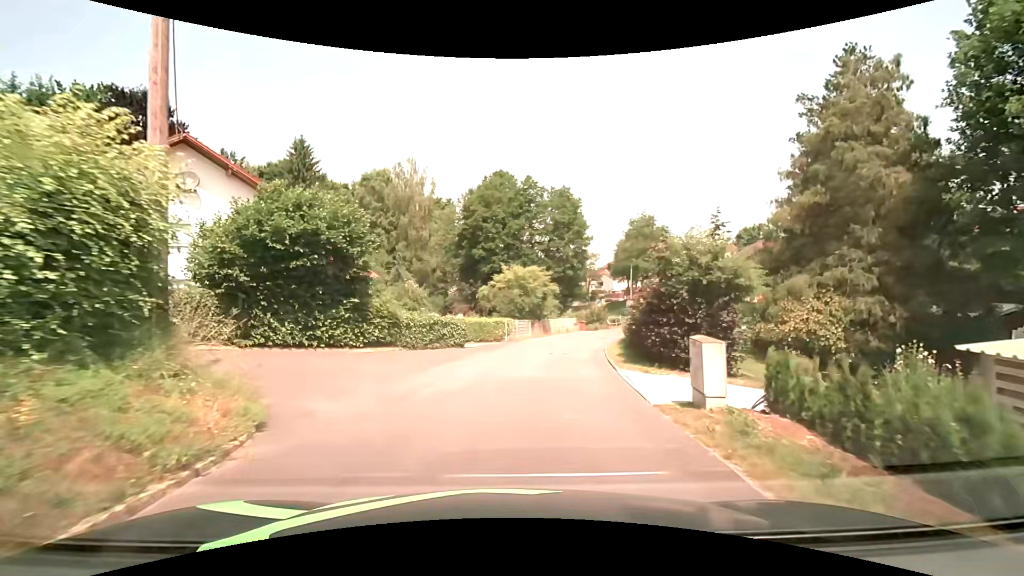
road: residential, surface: asphalt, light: Day
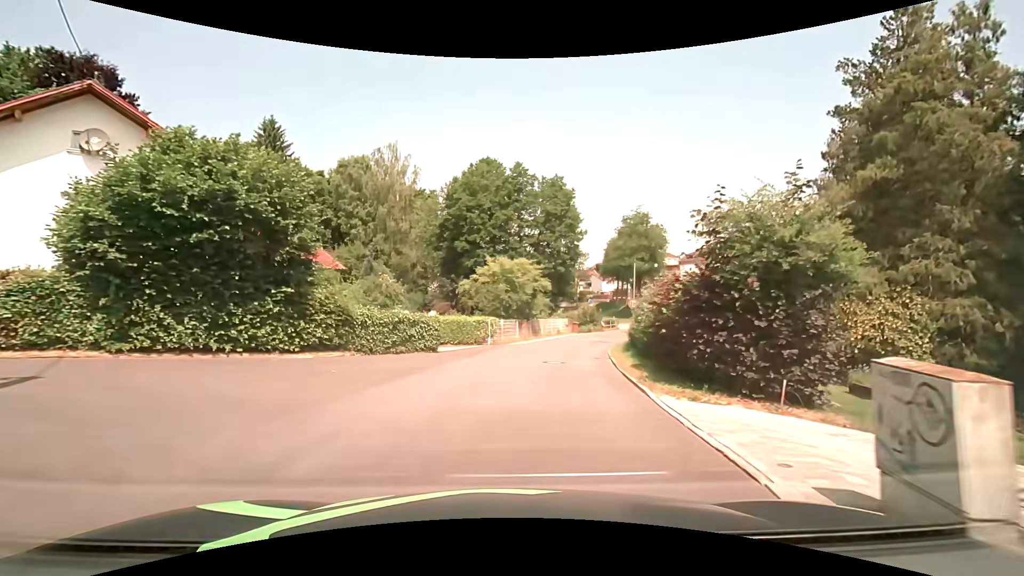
(+0.1, +4.6) m; +3°
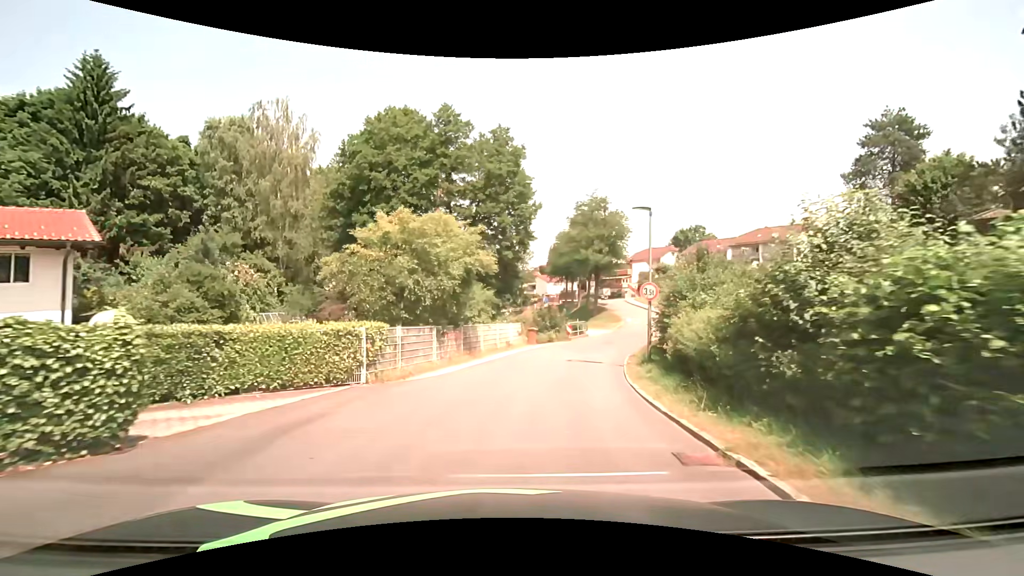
(+0.7, +14.1) m; +7°
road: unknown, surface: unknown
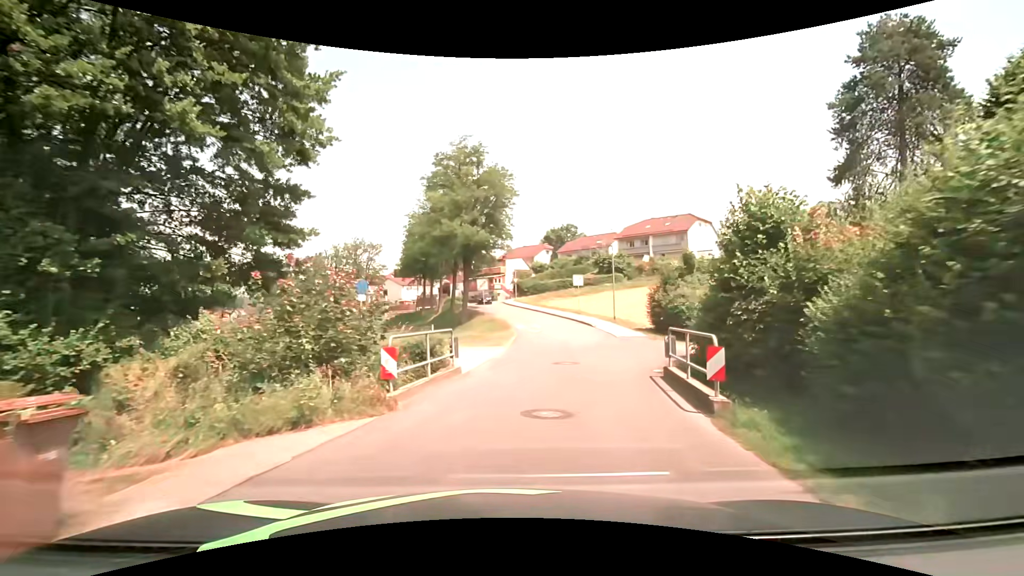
(+2.9, +23.2) m; +16°
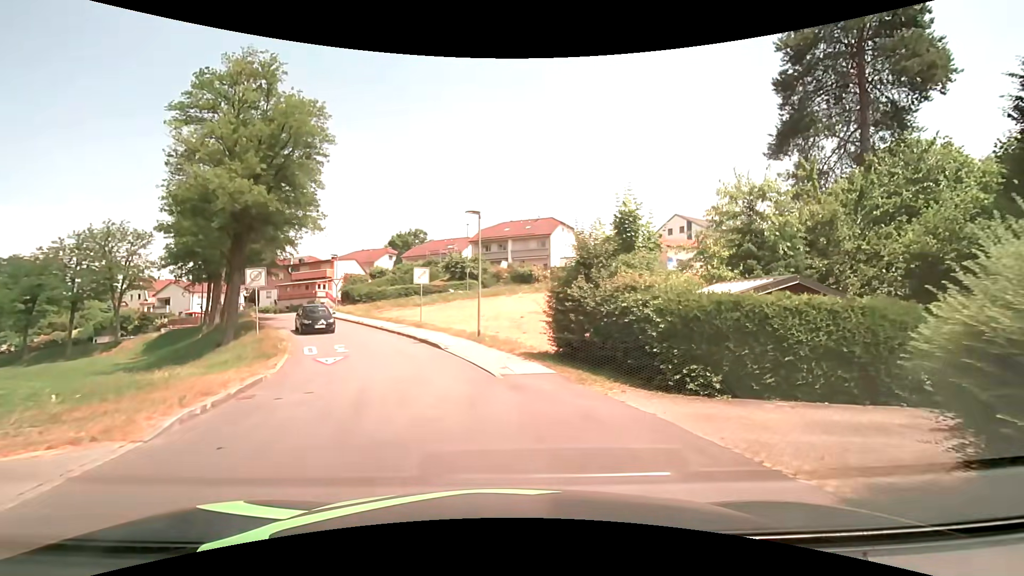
(+1.6, +13.9) m; +17°
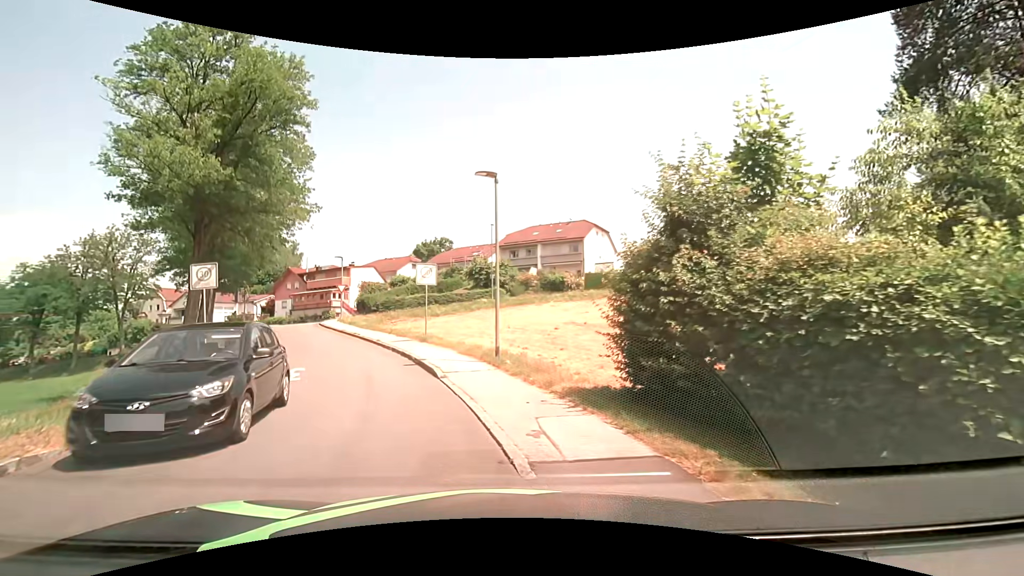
(0.0, +6.3) m; -4°
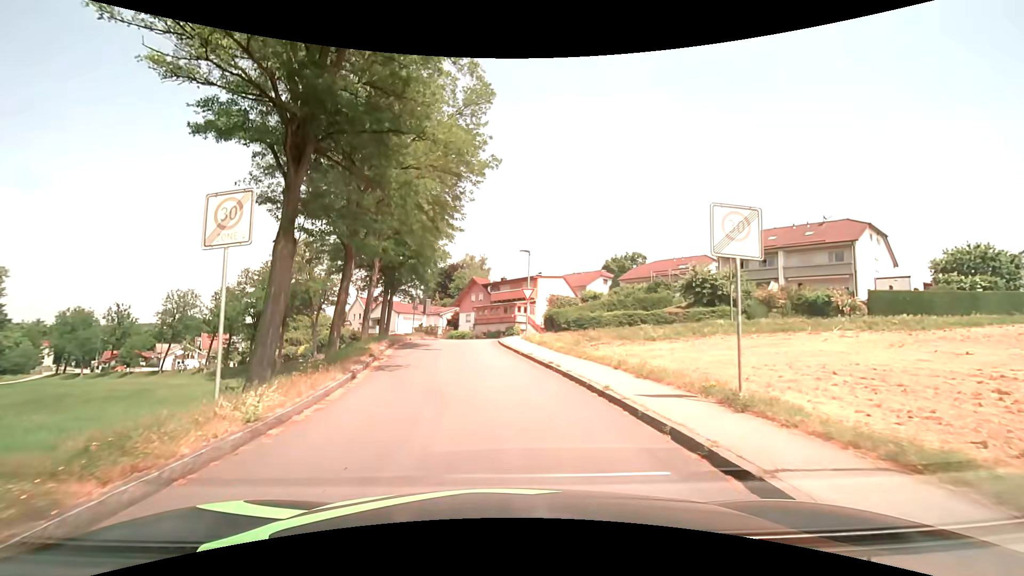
(-3.5, +12.9) m; -20°
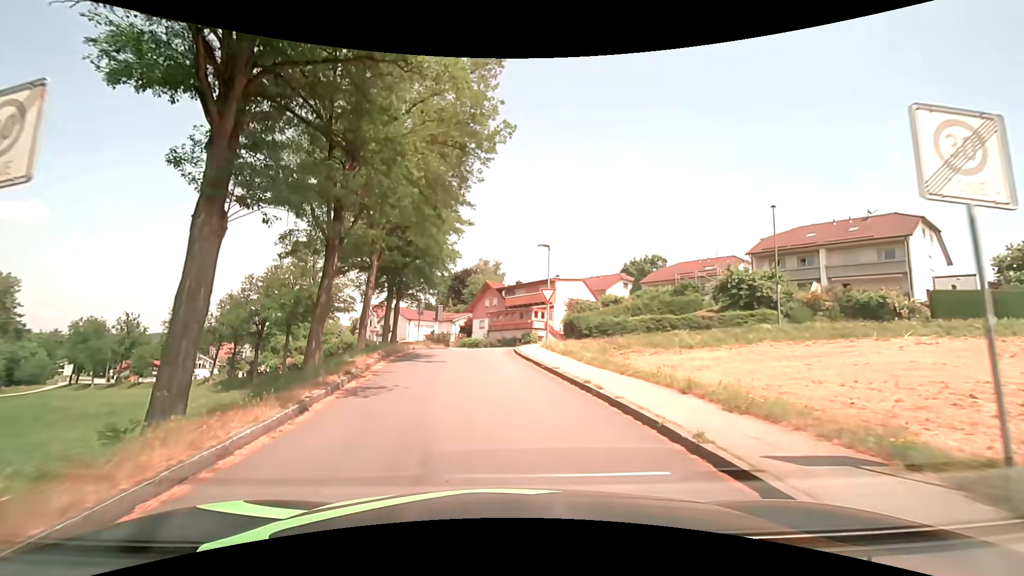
(0.0, +3.9) m; -2°
(0, +10) (-1, +20) (-1, +30) (+5, +37) (+15, +37) (+24, +33) (+34, +30) (+43, +27) (+53, +26) (+63, +25) m
